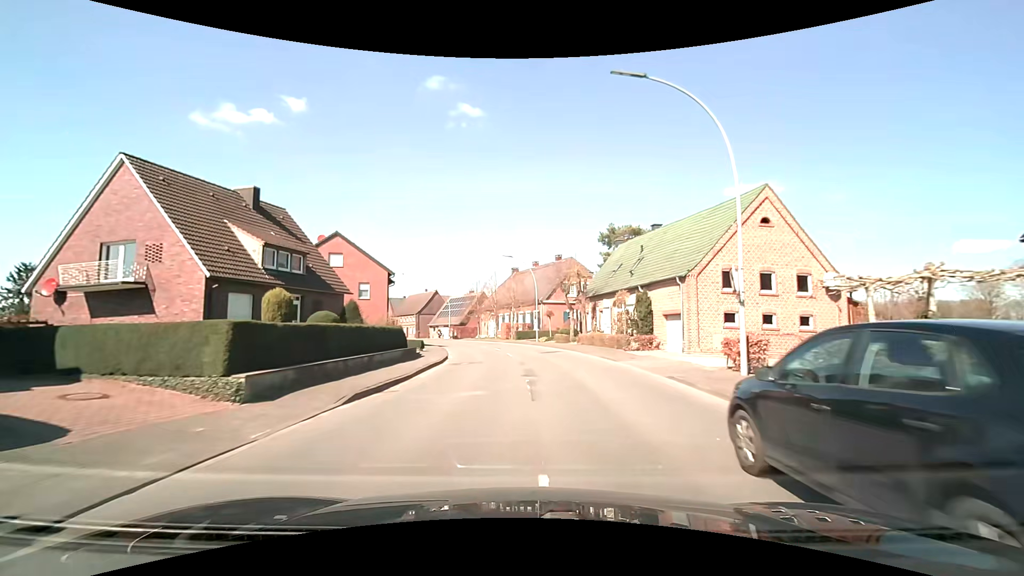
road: secondary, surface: asphalt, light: Day
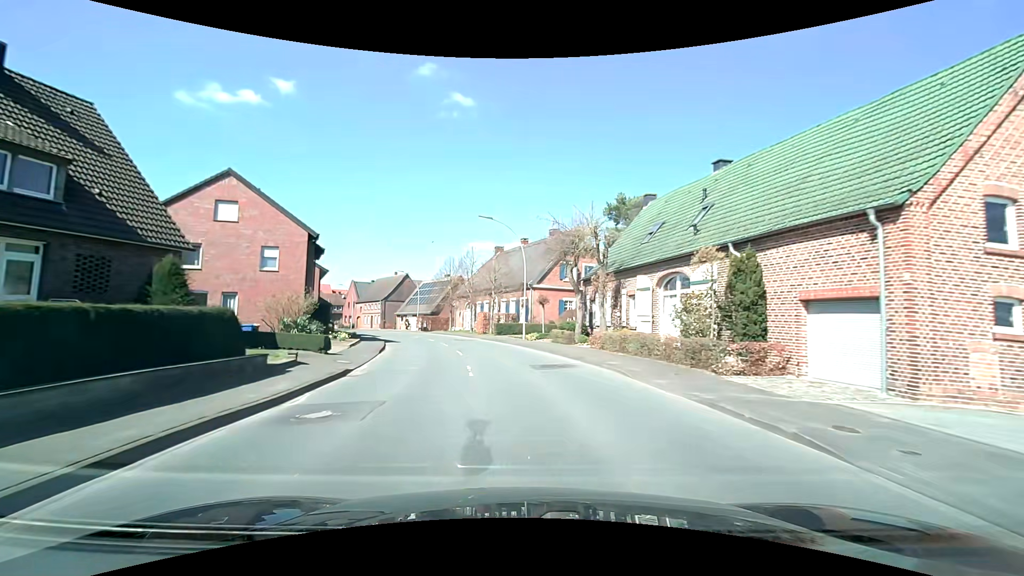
(+0.2, +15.2) m; +2°
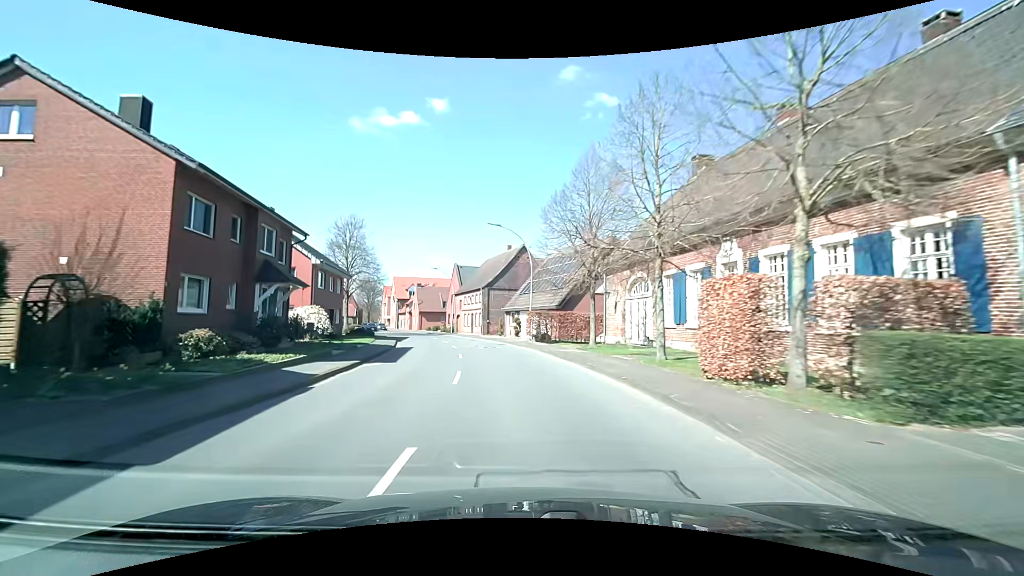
(-4.4, +37.5) m; -16°
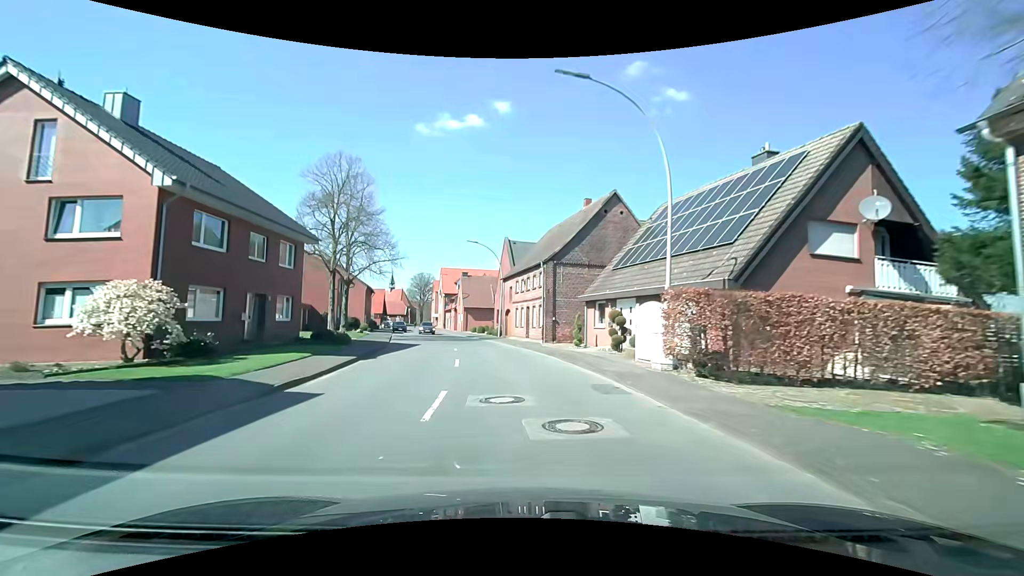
(-1.8, +22.8) m; -8°
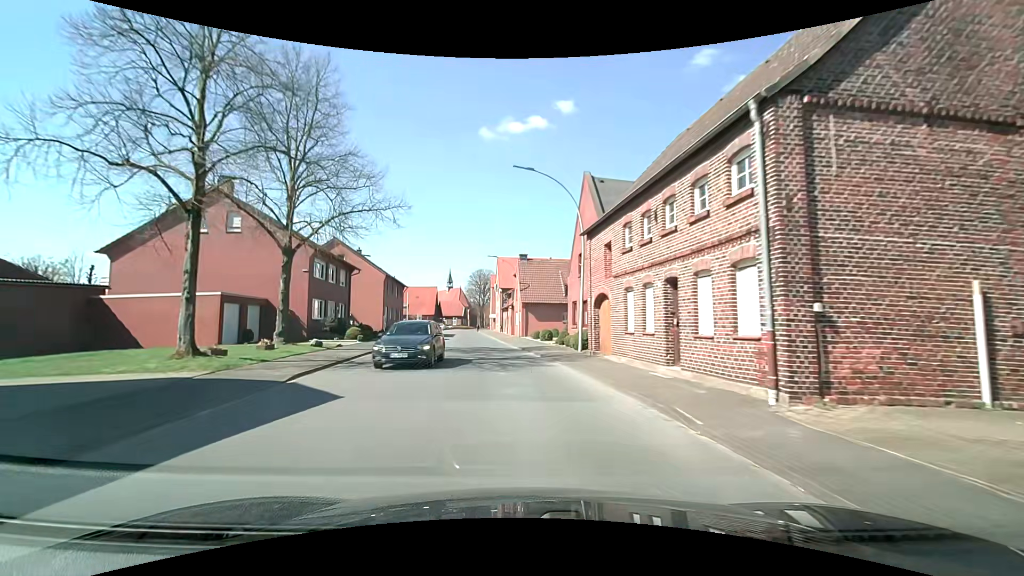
(-1.4, +22.8) m; -7°
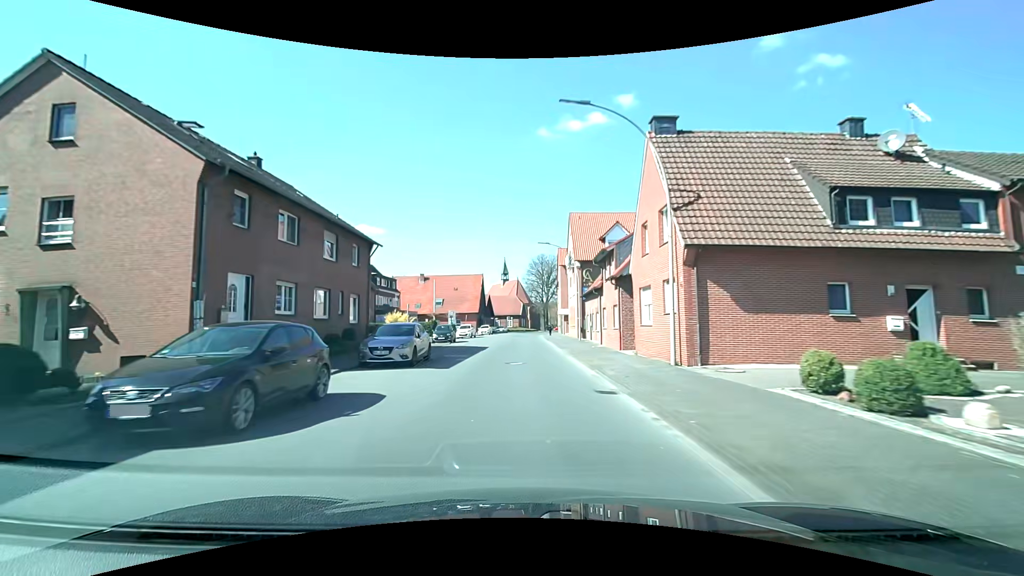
(-3.1, +38.0) m; -8°
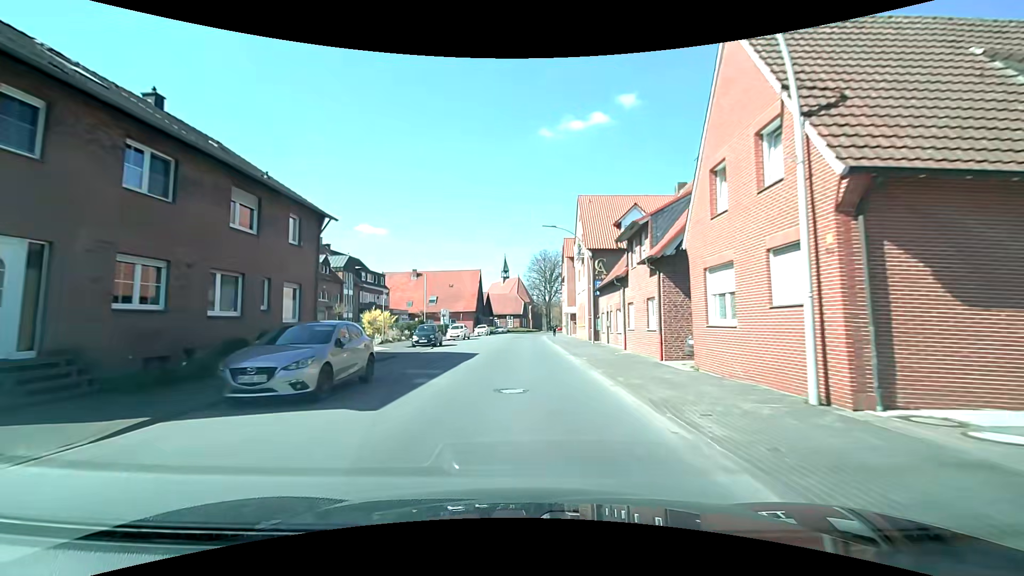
(0.0, +7.7) m; 0°
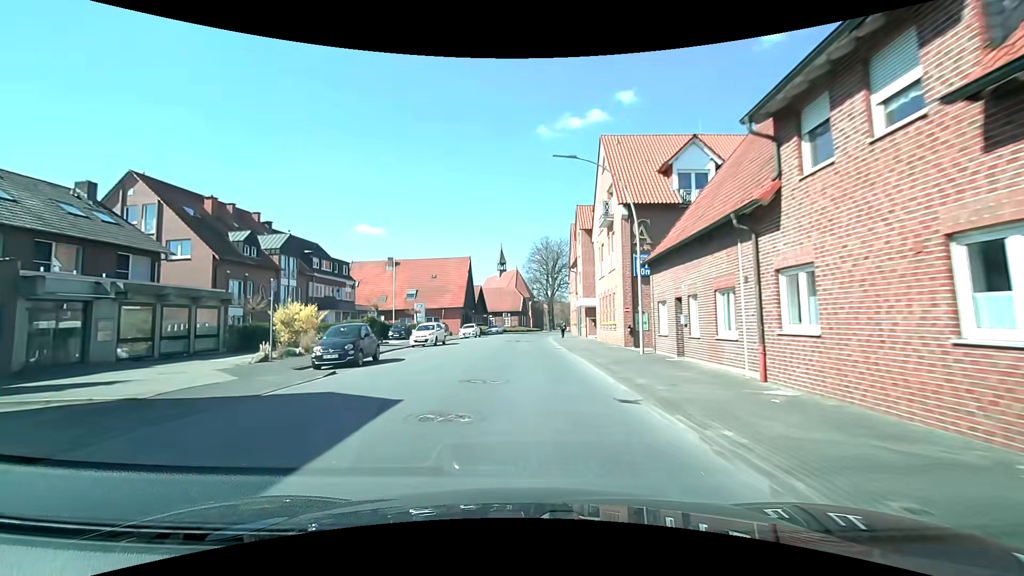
(+0.1, +15.3) m; 0°
(0, +10) (0, +20) (0, +30) (0, +40) (+1, +50) (+2, +60) (+3, +70) (+5, +80) (+9, +89) (+13, +98) m
